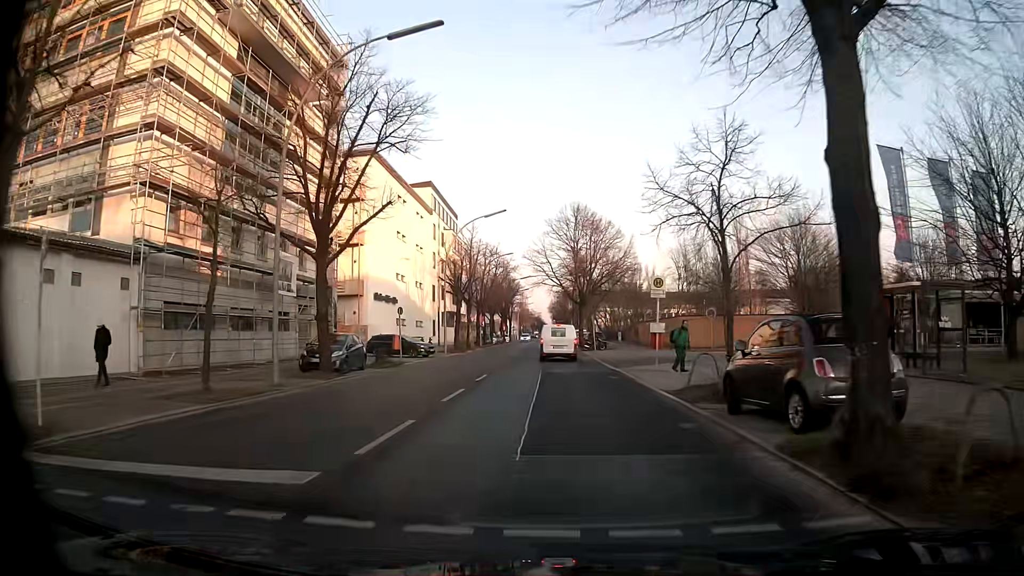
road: tertiary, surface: asphalt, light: Day
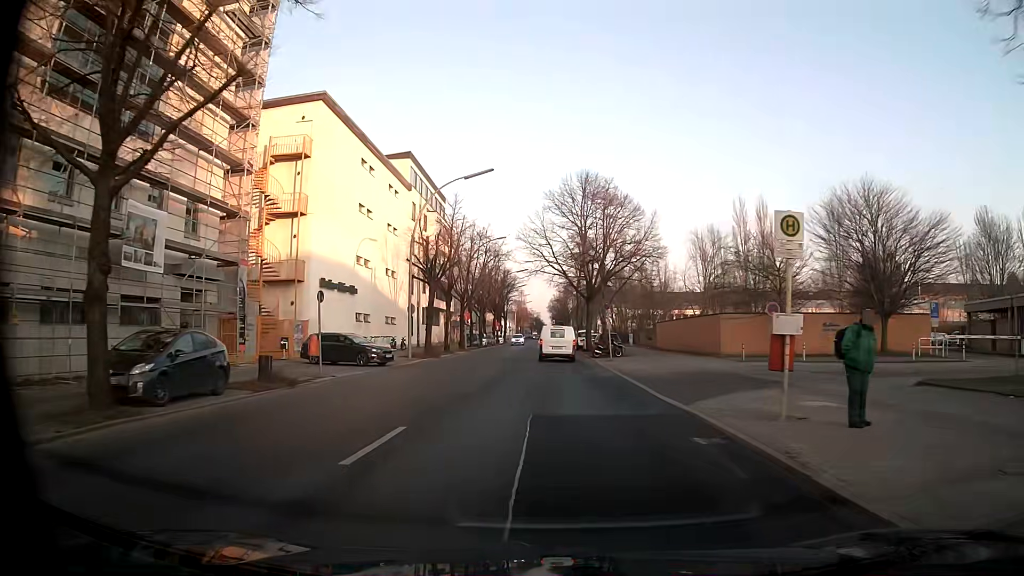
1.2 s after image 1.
(0.0, +12.7) m; 0°
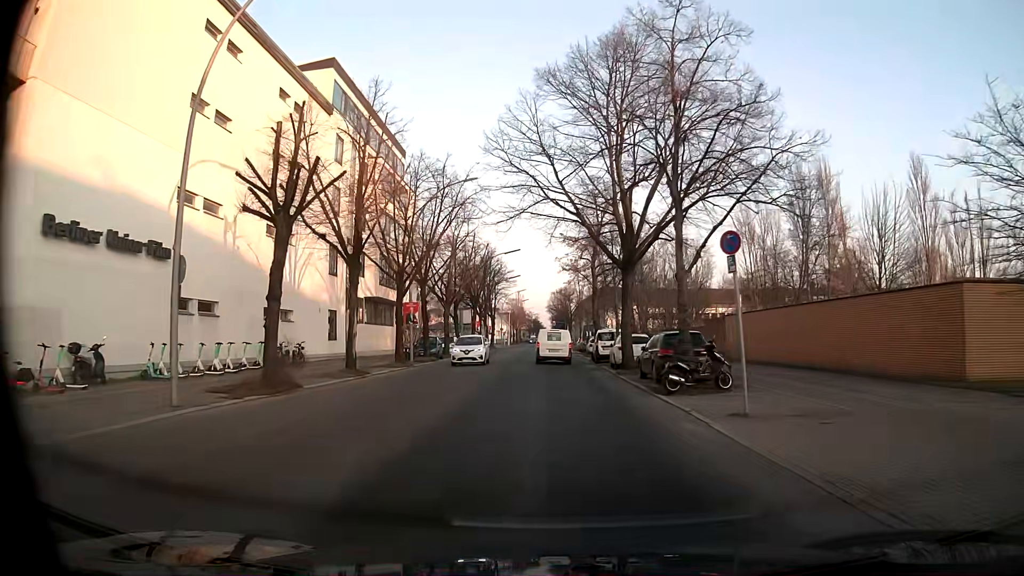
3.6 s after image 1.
(0.0, +24.4) m; 0°
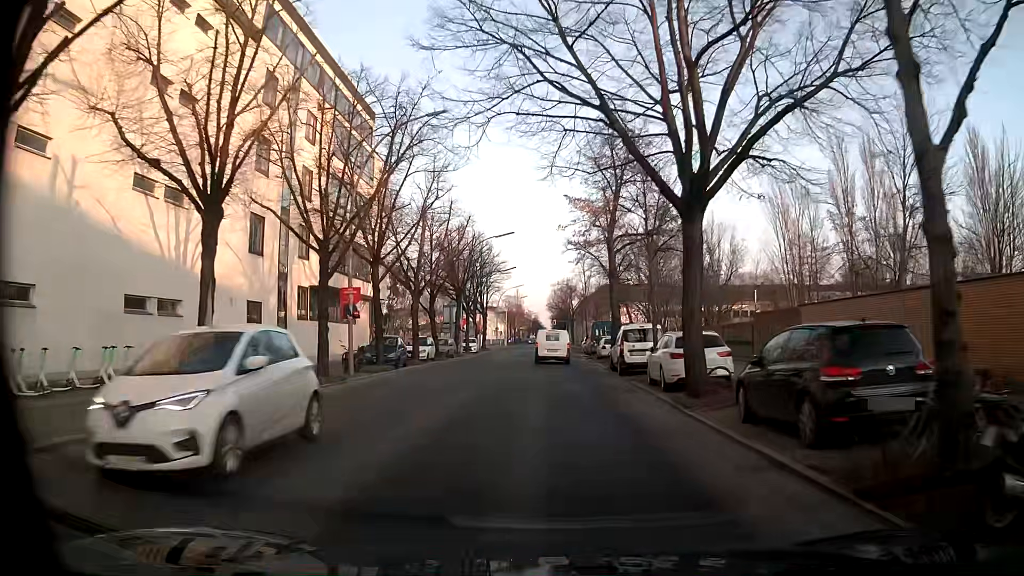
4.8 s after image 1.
(0.0, +11.7) m; 0°
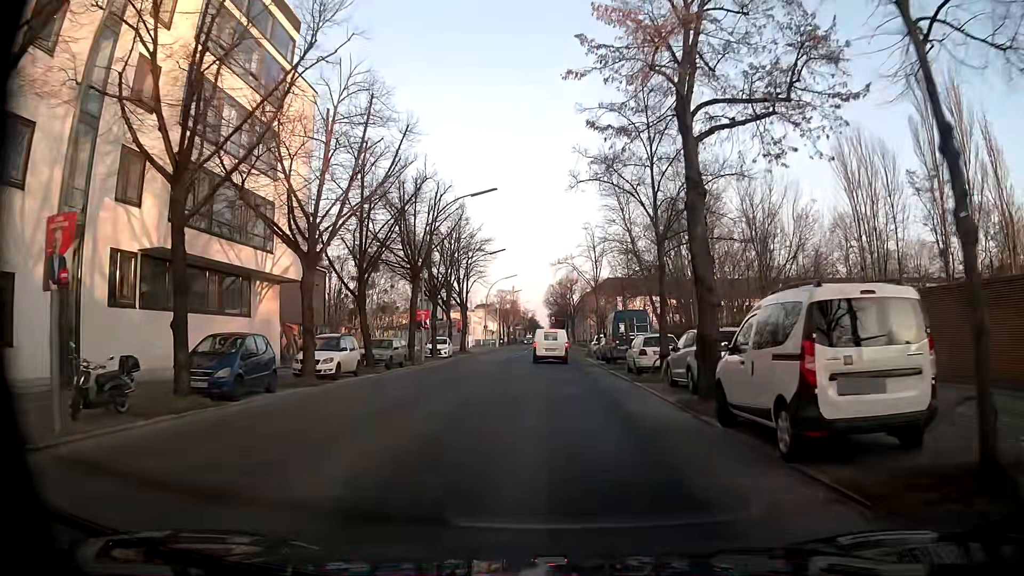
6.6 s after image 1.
(+0.1, +17.1) m; 0°
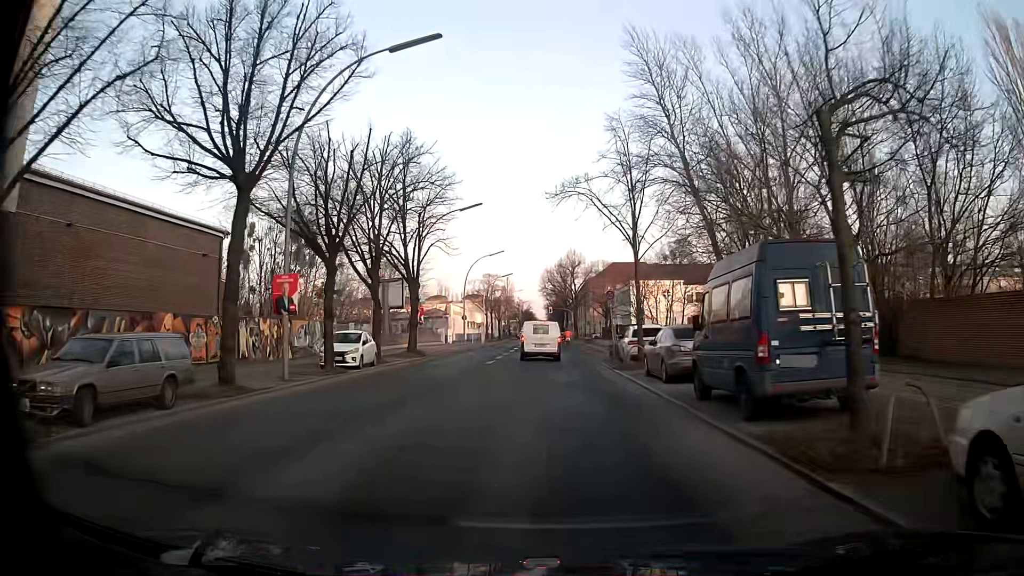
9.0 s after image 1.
(+0.1, +21.7) m; -1°
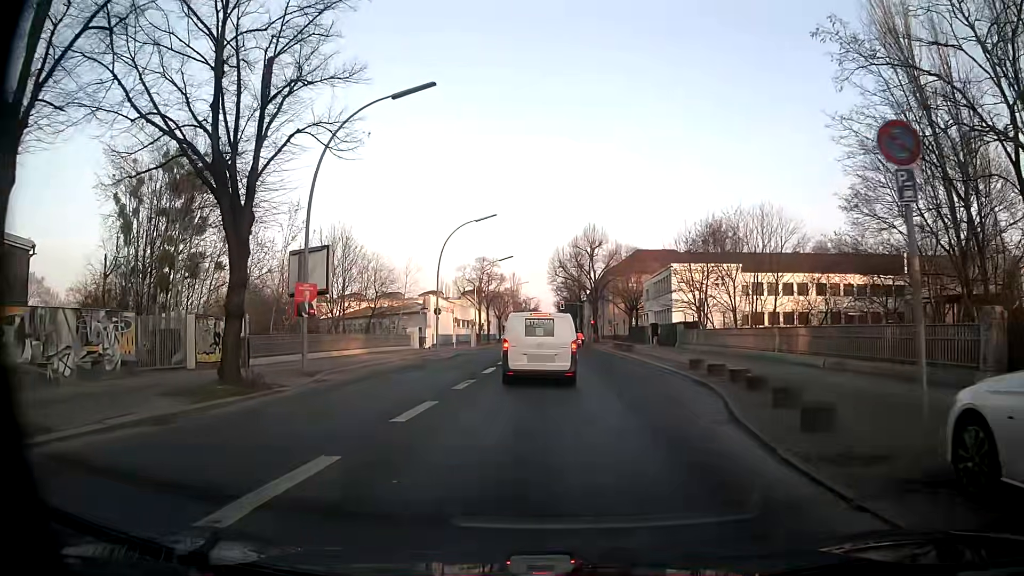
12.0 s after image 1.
(+0.2, +23.8) m; -1°
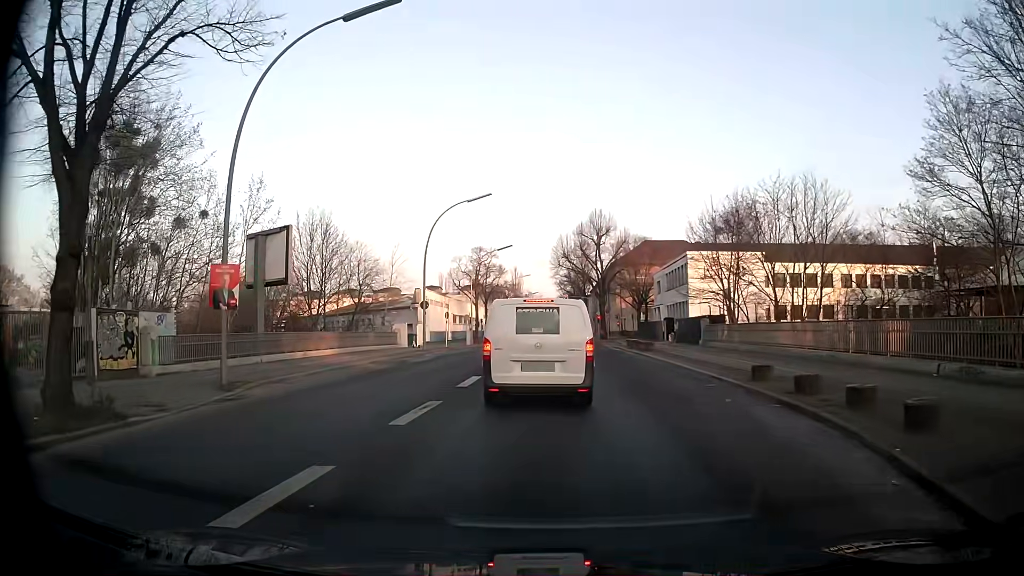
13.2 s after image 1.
(+0.1, +6.5) m; +2°
(0, +10) (0, +20) (0, +30) (-1, +40) (-1, +50) (-1, +60) (0, +70) (0, +80) (0, +90) (0, +100) m
